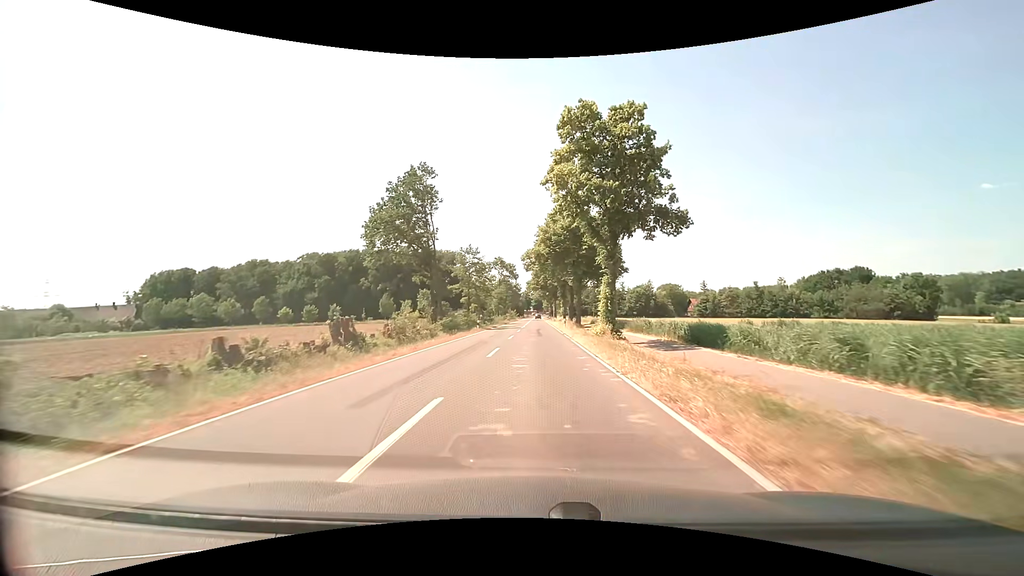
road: secondary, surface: asphalt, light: Day
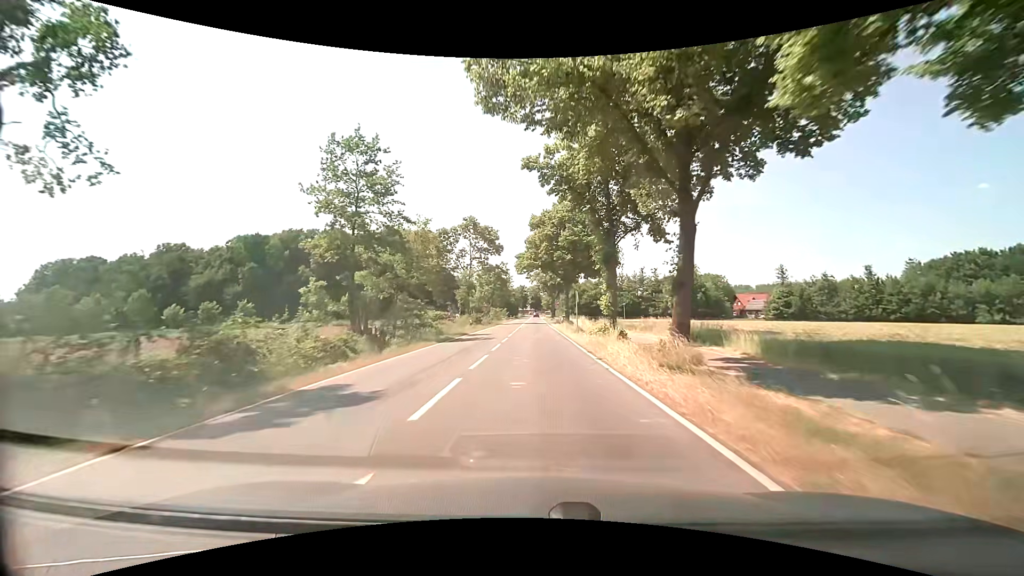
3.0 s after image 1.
(+0.3, +52.9) m; 0°
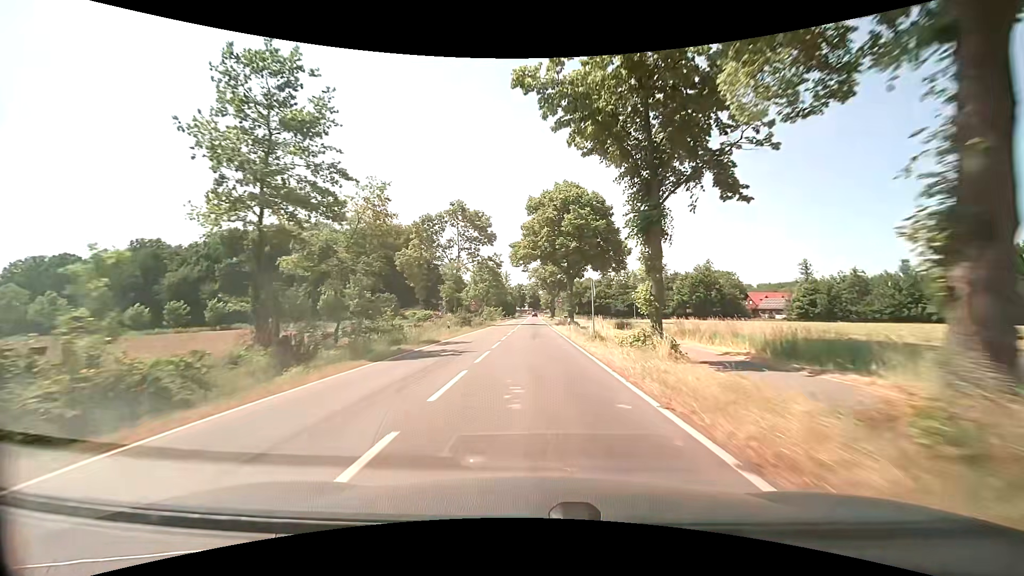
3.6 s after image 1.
(0.0, +10.5) m; 0°
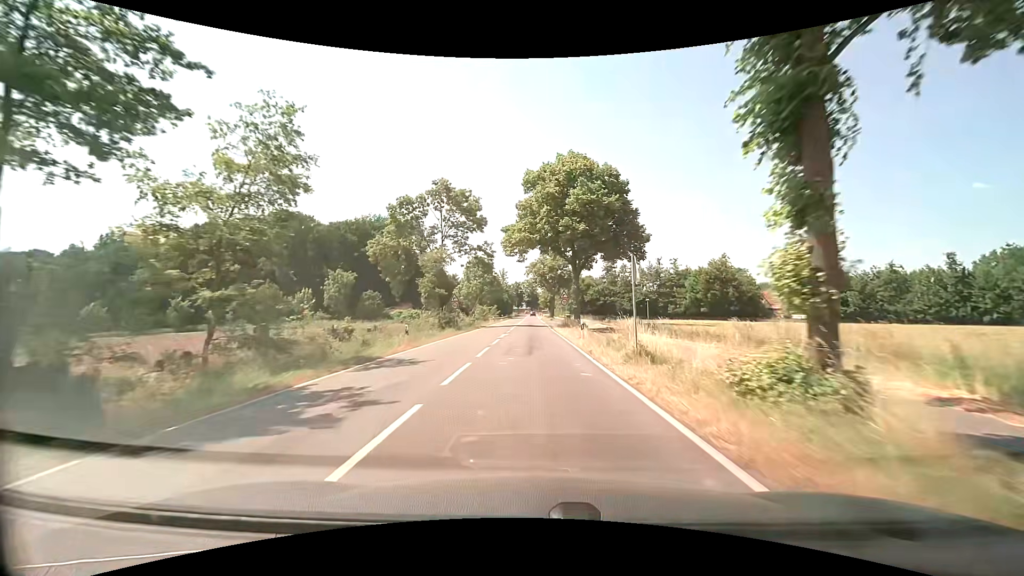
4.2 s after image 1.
(0.0, +10.4) m; 0°
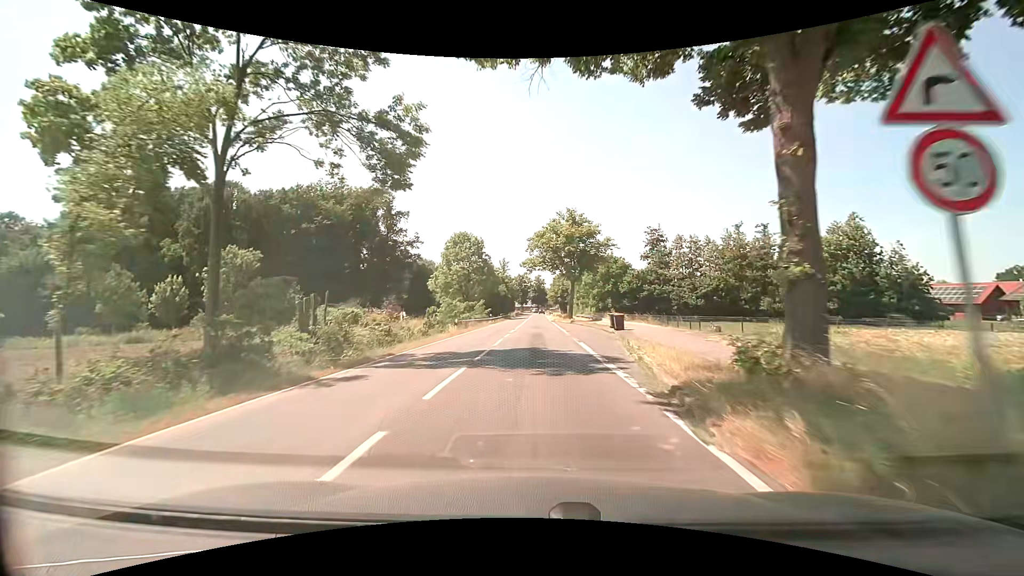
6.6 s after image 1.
(0.0, +38.5) m; -1°
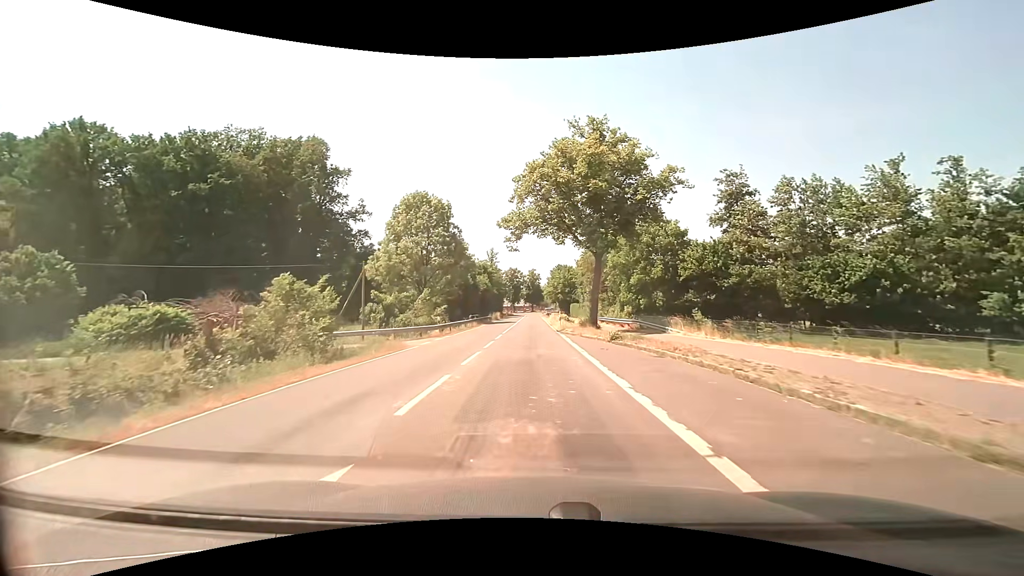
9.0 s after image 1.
(+0.2, +31.5) m; +1°
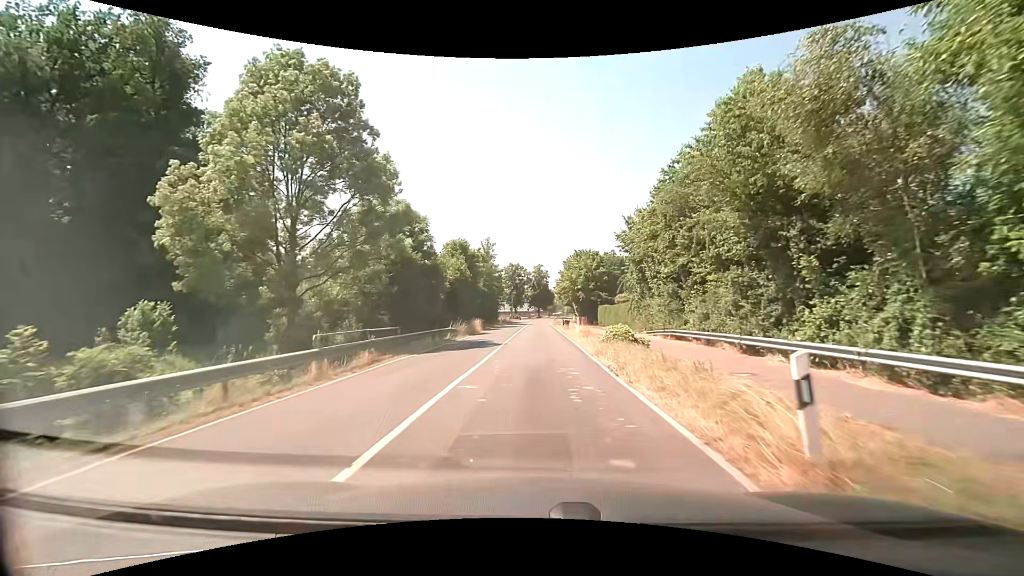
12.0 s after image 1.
(-0.3, +35.5) m; 0°
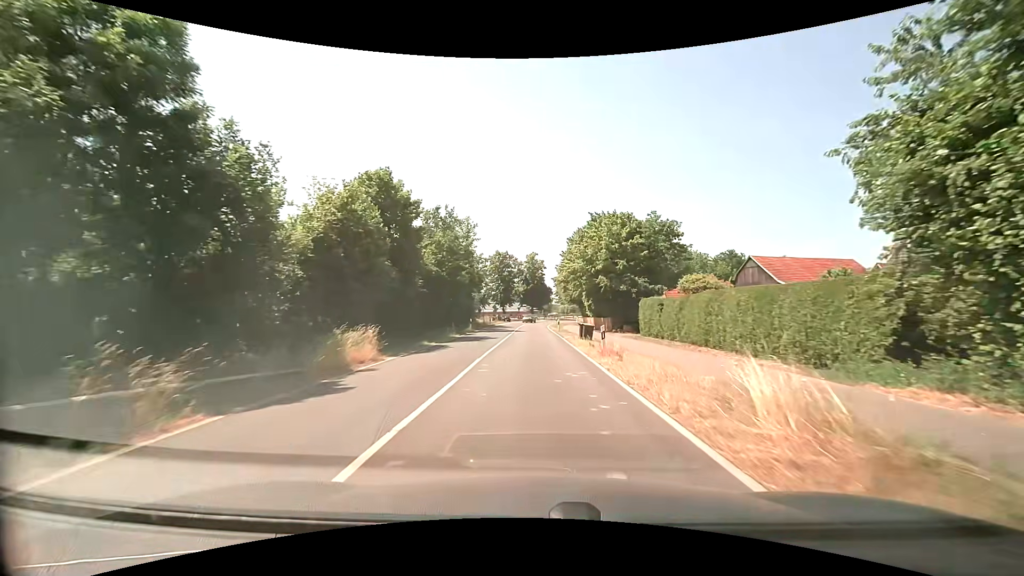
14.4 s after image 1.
(0.0, +28.9) m; 0°
